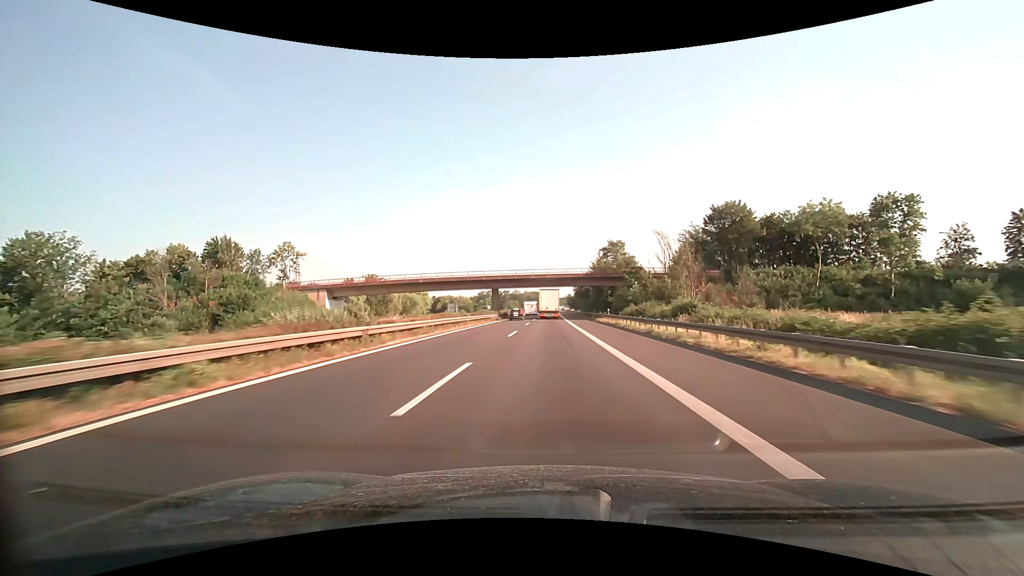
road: motorway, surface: asphalt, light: Day
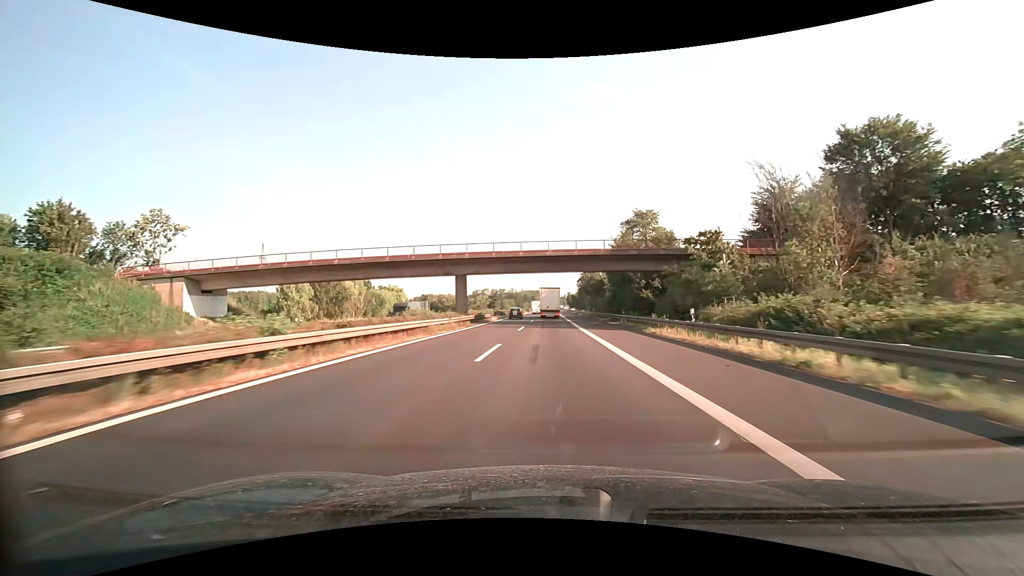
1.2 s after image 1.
(0.0, +29.7) m; 0°
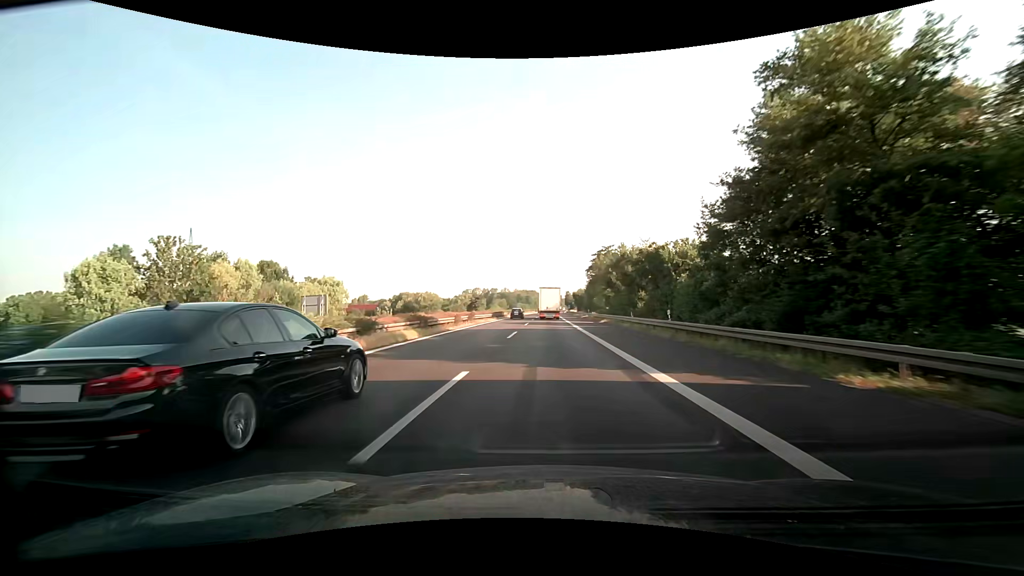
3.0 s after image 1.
(+0.2, +44.2) m; 0°
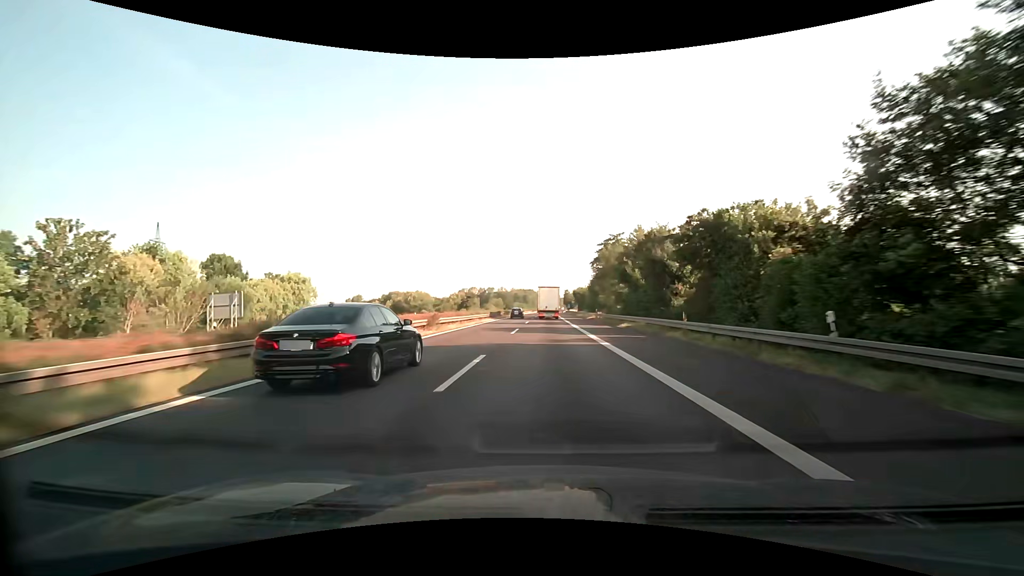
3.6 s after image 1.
(+0.1, +14.6) m; 0°
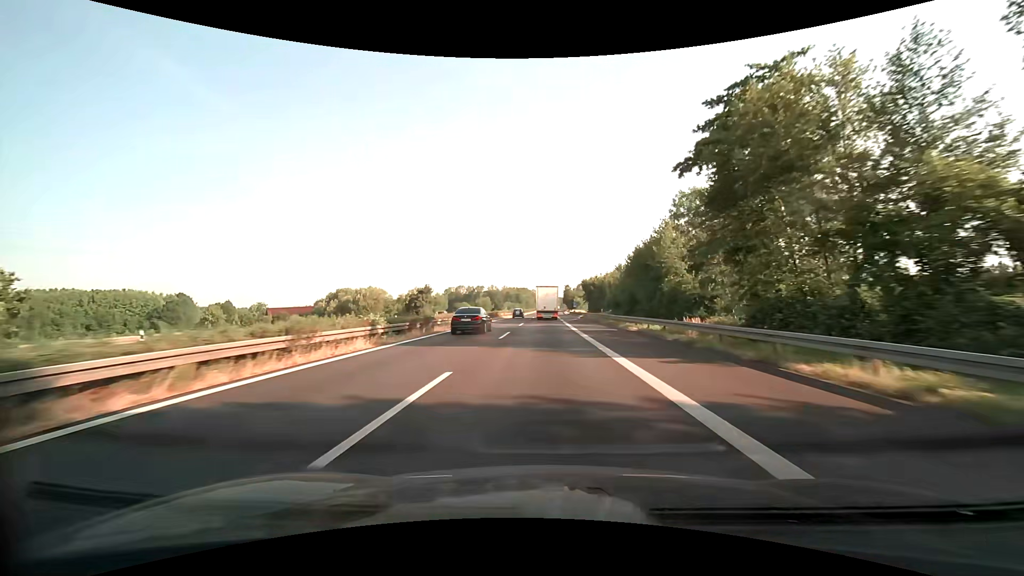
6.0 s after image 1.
(+0.8, +57.6) m; +1°
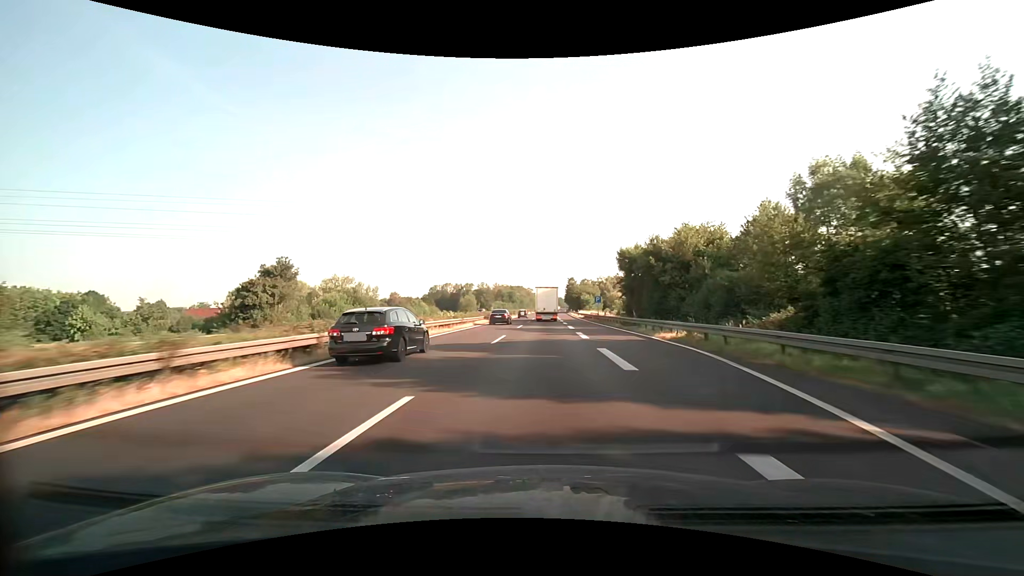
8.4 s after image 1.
(+0.1, +56.9) m; 0°
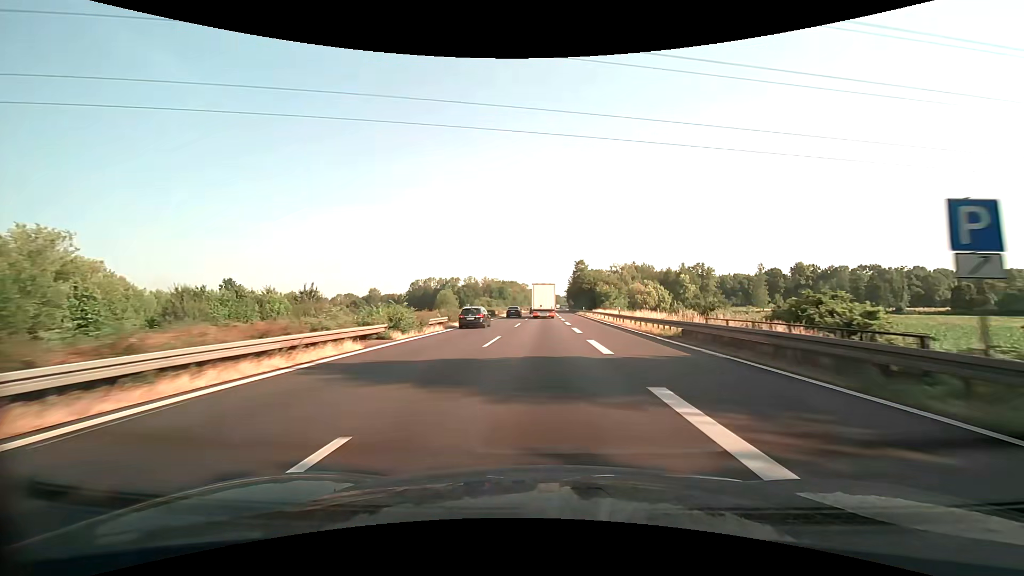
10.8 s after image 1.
(+0.2, +56.4) m; 0°
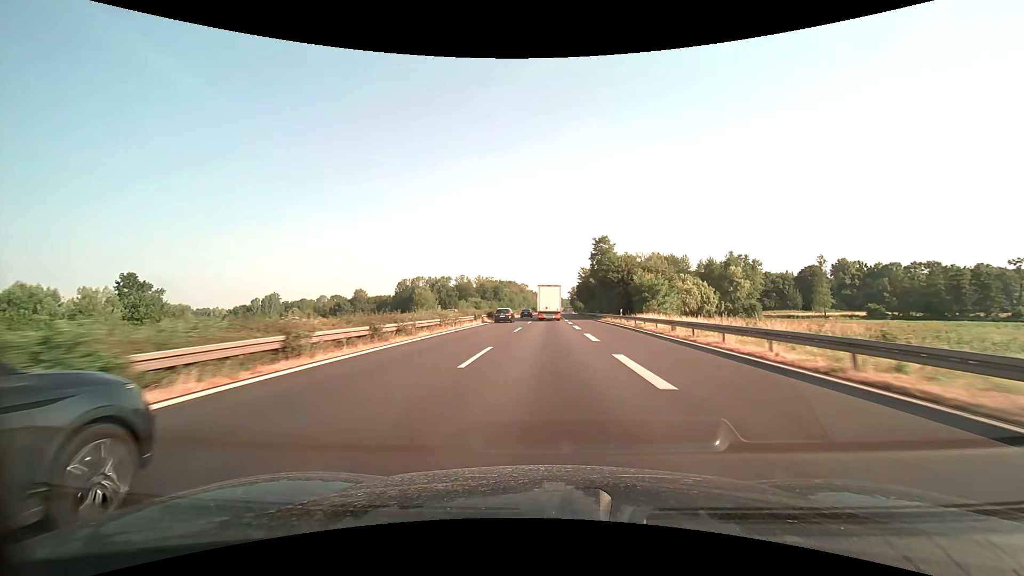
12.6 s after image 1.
(-0.2, +42.1) m; 0°
(0, +10) (0, +20) (0, +30) (0, +40) (0, +50) (0, +60) (0, +70) (+1, +80) (+1, +90) (+1, +100) m
